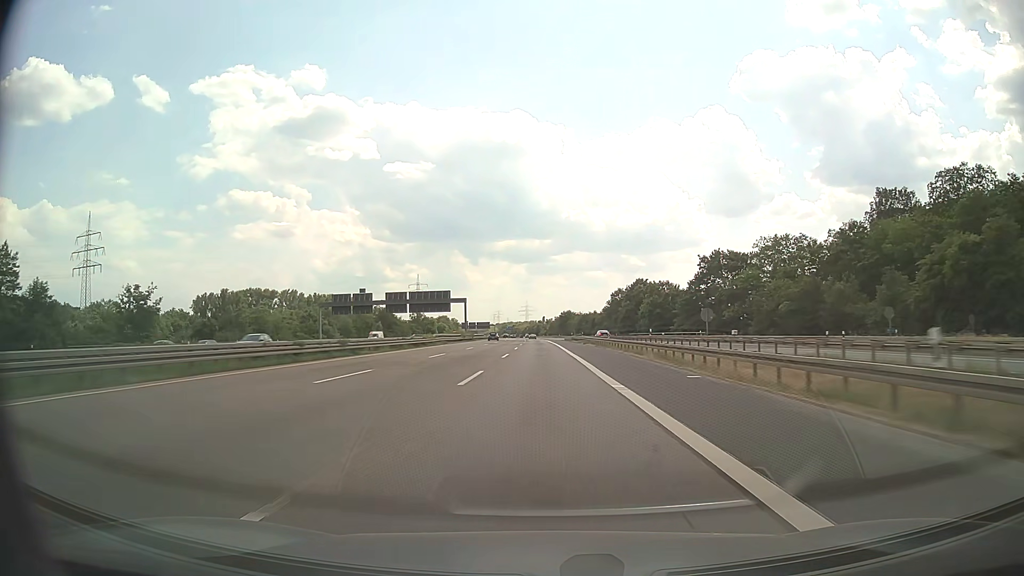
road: motorway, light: Day
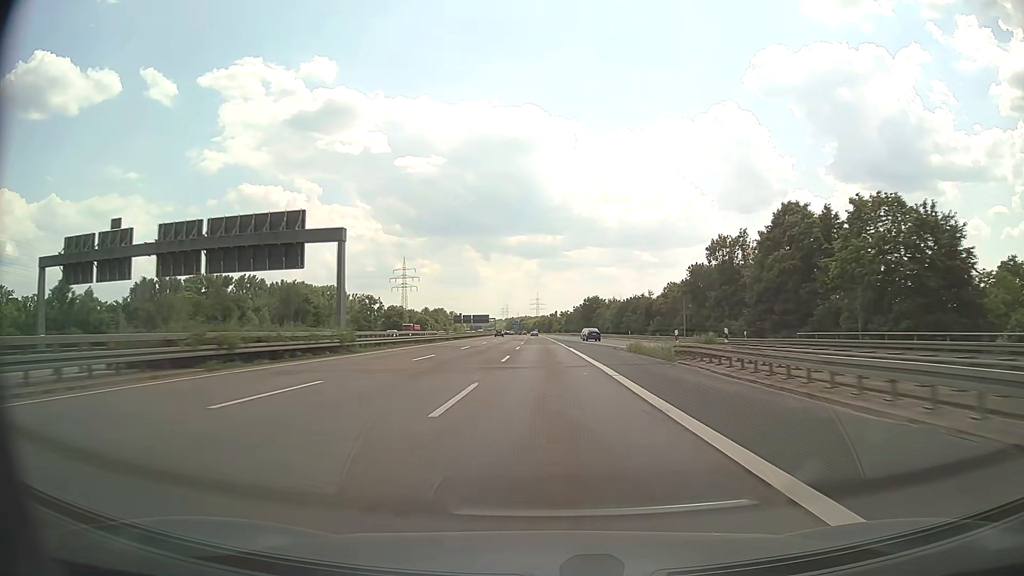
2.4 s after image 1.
(-0.8, +79.4) m; -1°
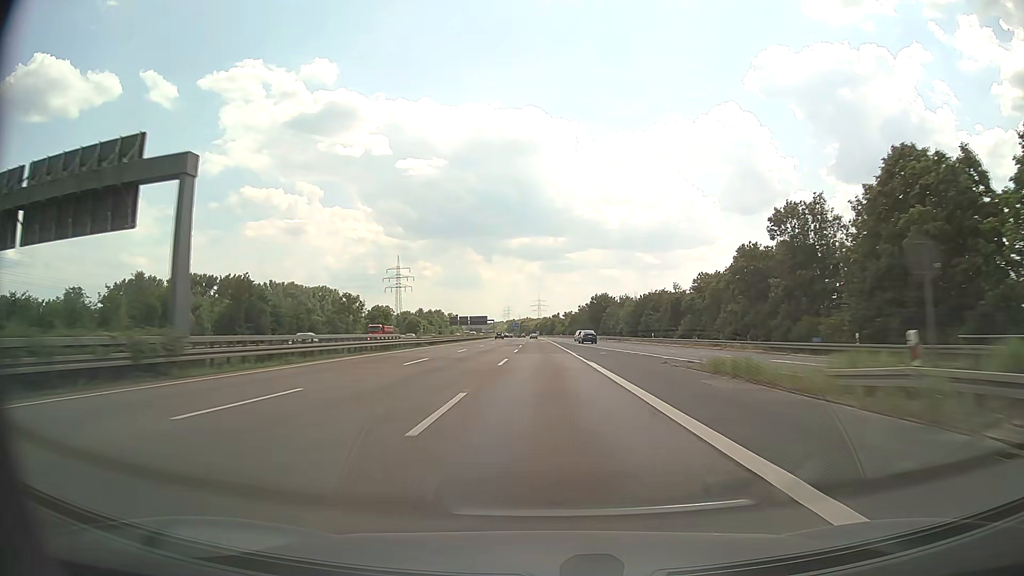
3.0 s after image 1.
(0.0, +19.6) m; 0°
(0, +10) (0, +20) (0, +30) (0, +40) (0, +50) (0, +60) (0, +70) (-1, +80) (-1, +90) (-1, +100) m
